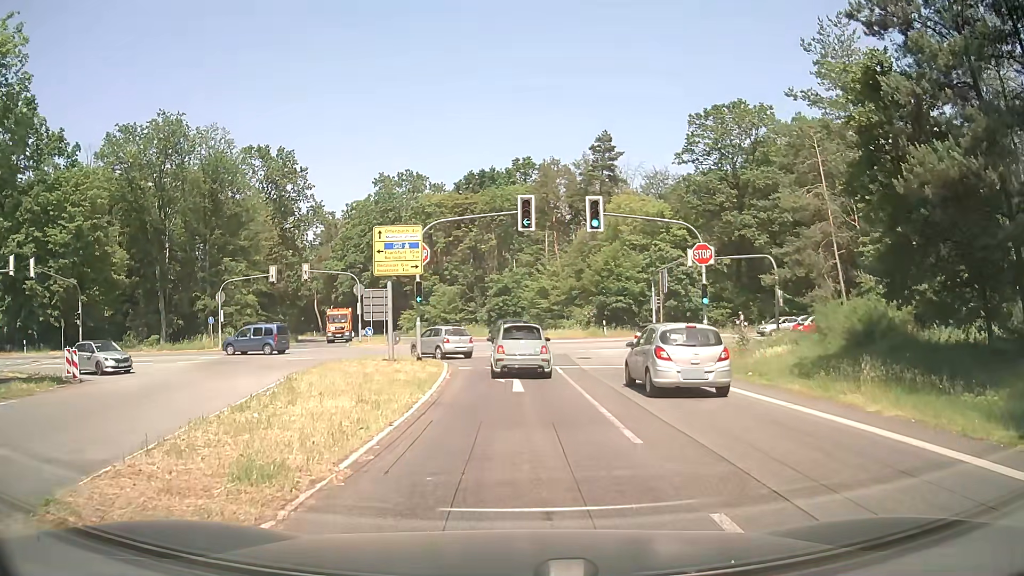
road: secondary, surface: asphalt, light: Day
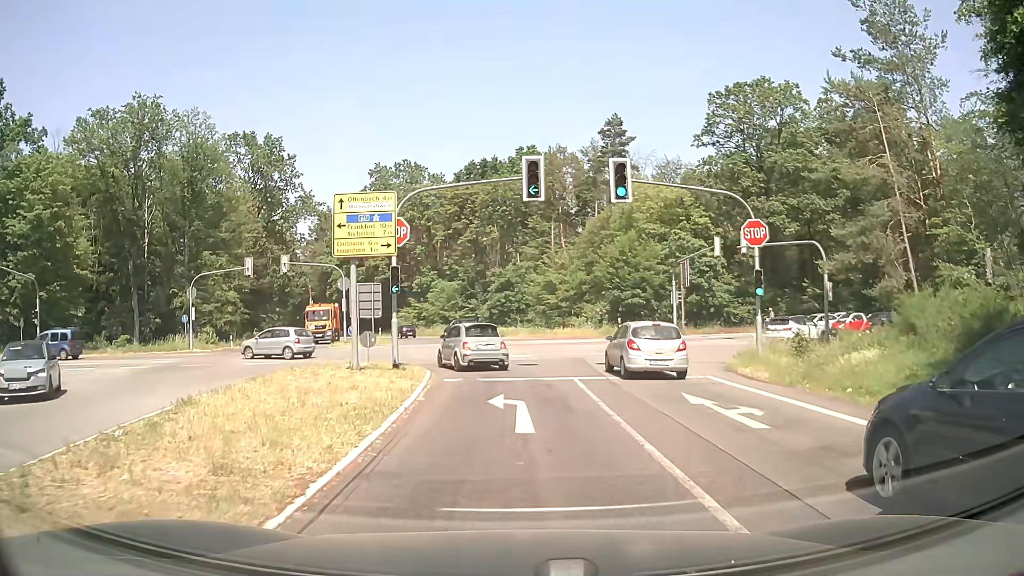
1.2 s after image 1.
(0.0, +6.2) m; 0°
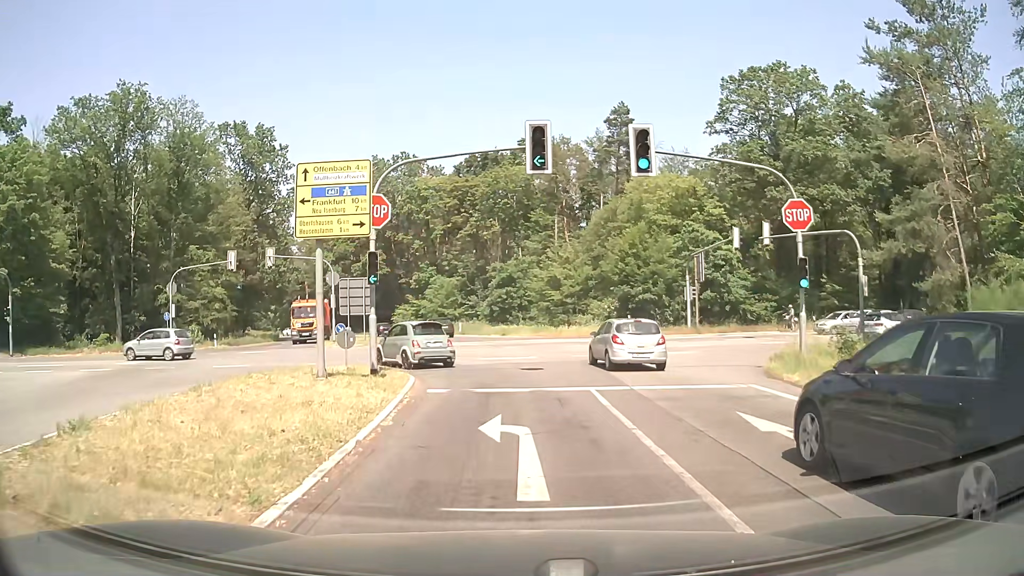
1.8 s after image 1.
(0.0, +3.5) m; +1°
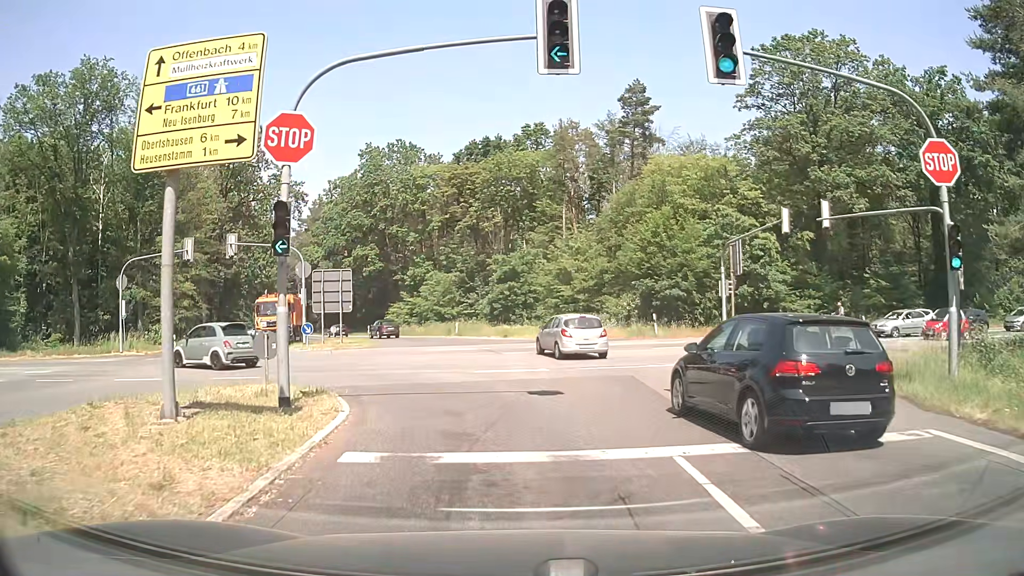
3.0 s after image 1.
(-0.1, +7.2) m; 0°
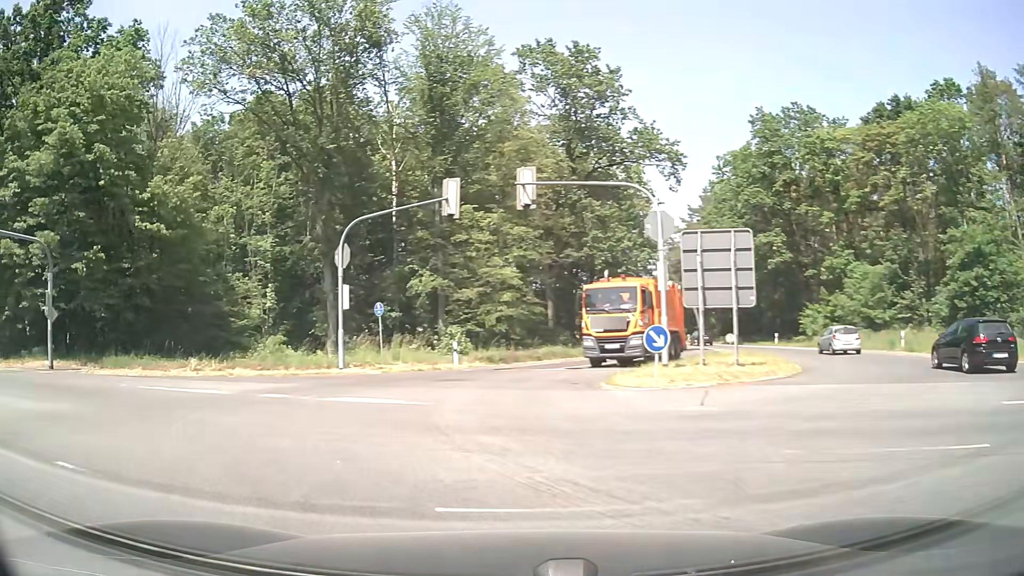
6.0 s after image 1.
(-3.4, +18.0) m; -33°
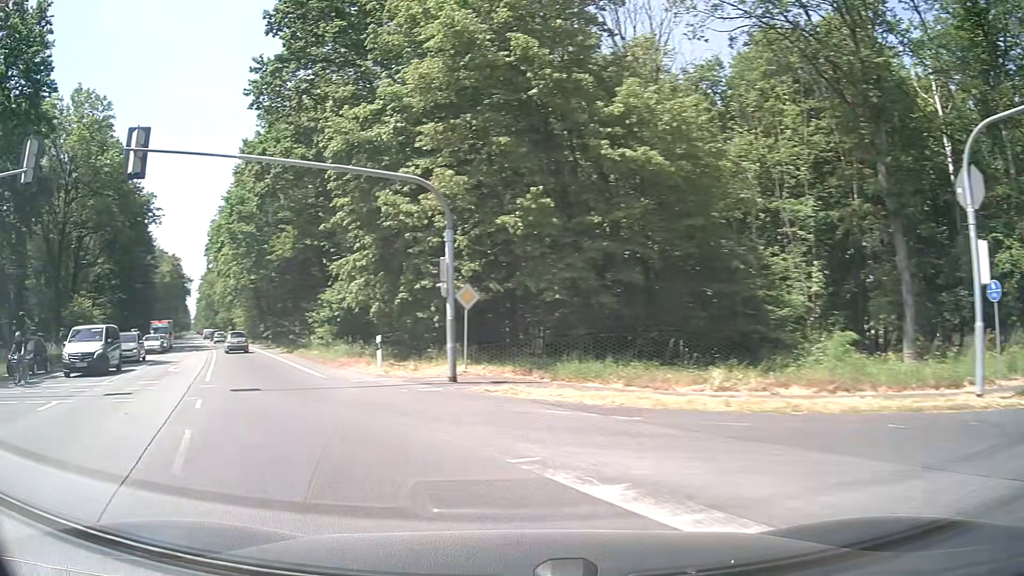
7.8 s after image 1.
(-4.5, +10.9) m; -45°
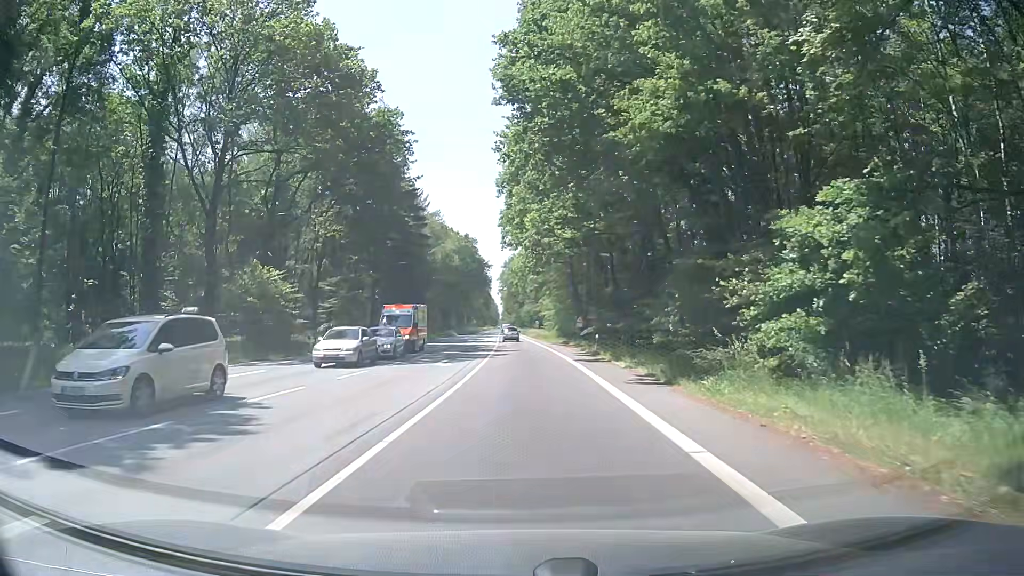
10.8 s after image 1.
(-9.8, +25.2) m; -27°
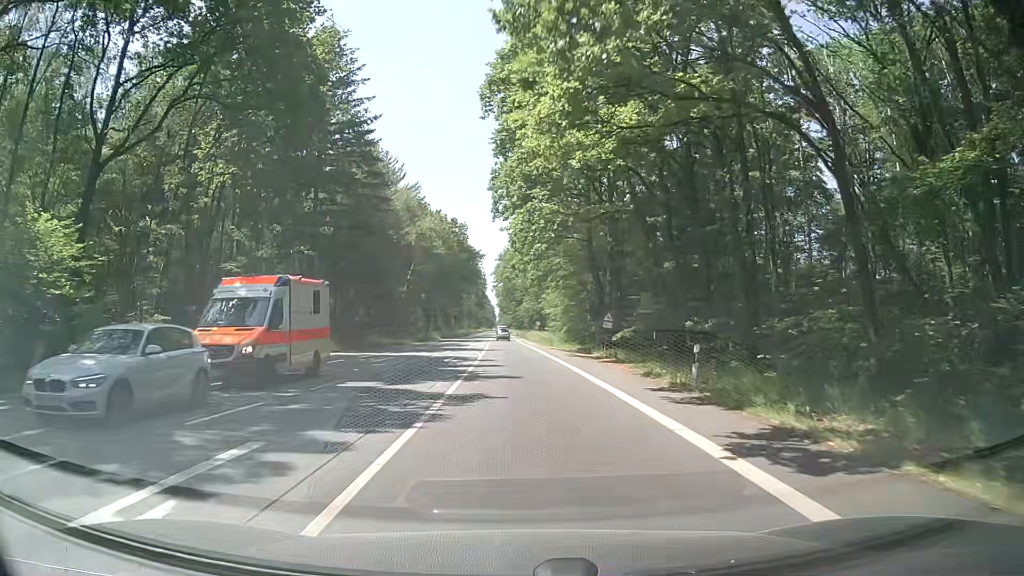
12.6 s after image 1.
(-0.2, +21.6) m; -2°
(0, +10) (0, +20) (+1, +30) (+1, +40) (+1, +50) (0, +60) (0, +70) (0, +80) (0, +90) (0, +100) m
